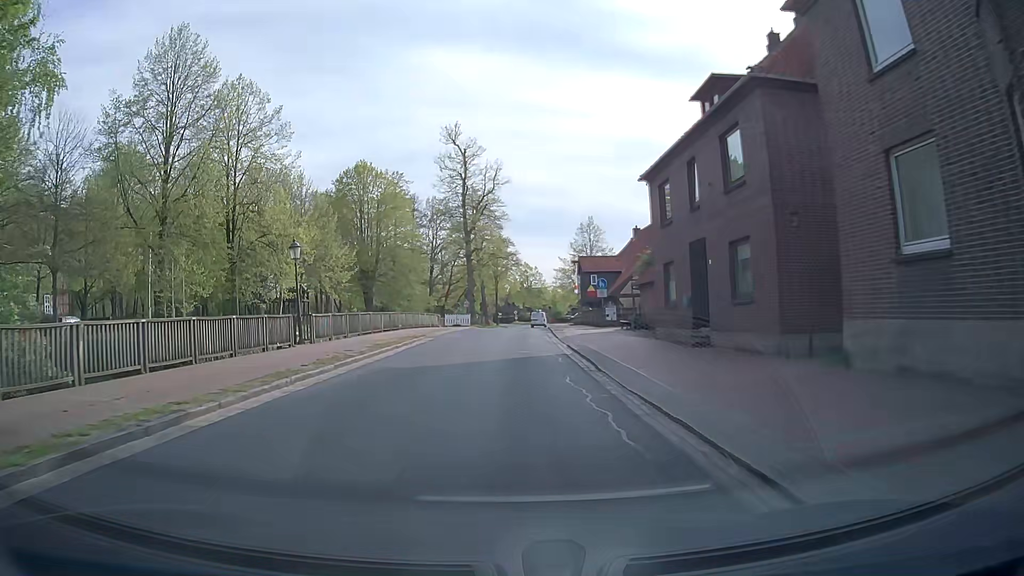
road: secondary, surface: asphalt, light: Day
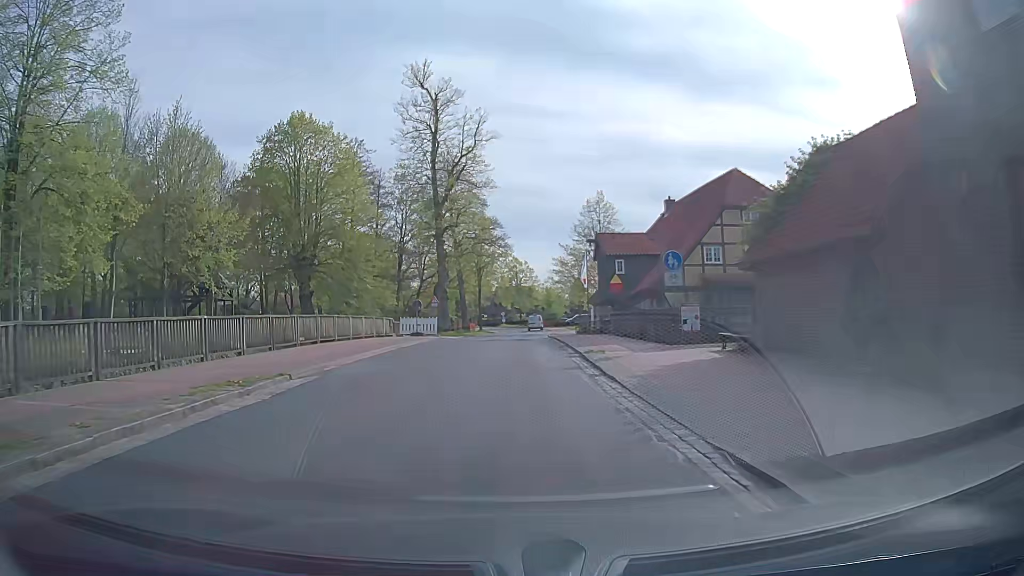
(0.0, +19.0) m; 0°
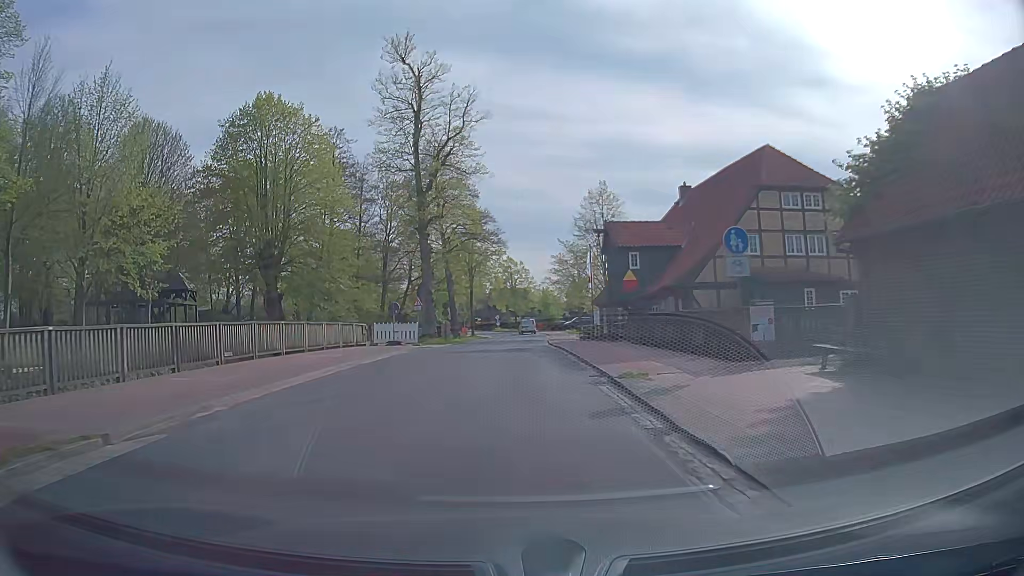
(+0.1, +6.3) m; +1°
(0, +10) (0, +20) (0, +30) (+1, +40) (+1, +50) (+2, +60) (+2, +70) (+3, +80) (+3, +90) (+2, +100) m
